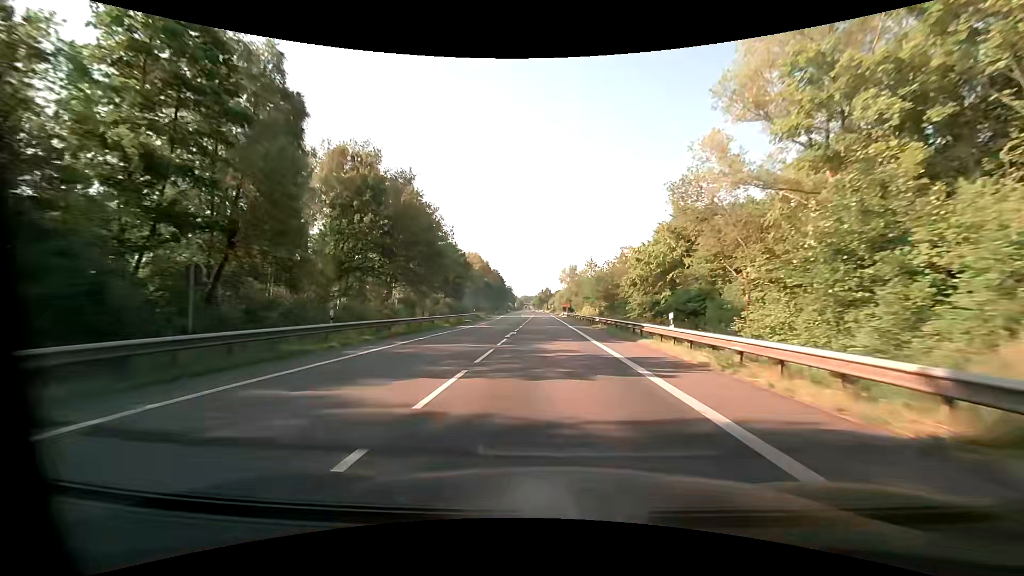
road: primary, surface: asphalt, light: Day
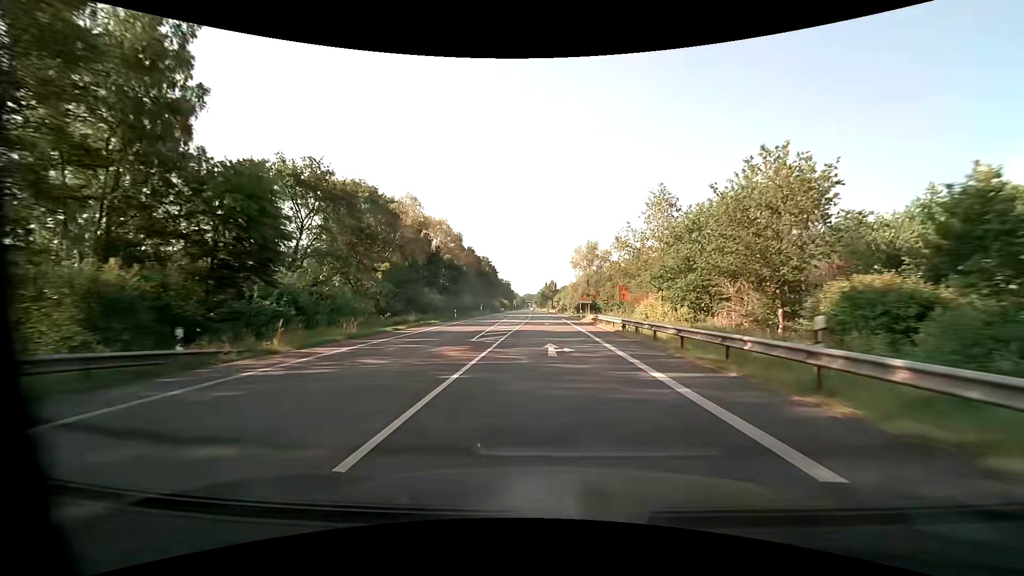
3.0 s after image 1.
(-0.3, +58.1) m; 0°
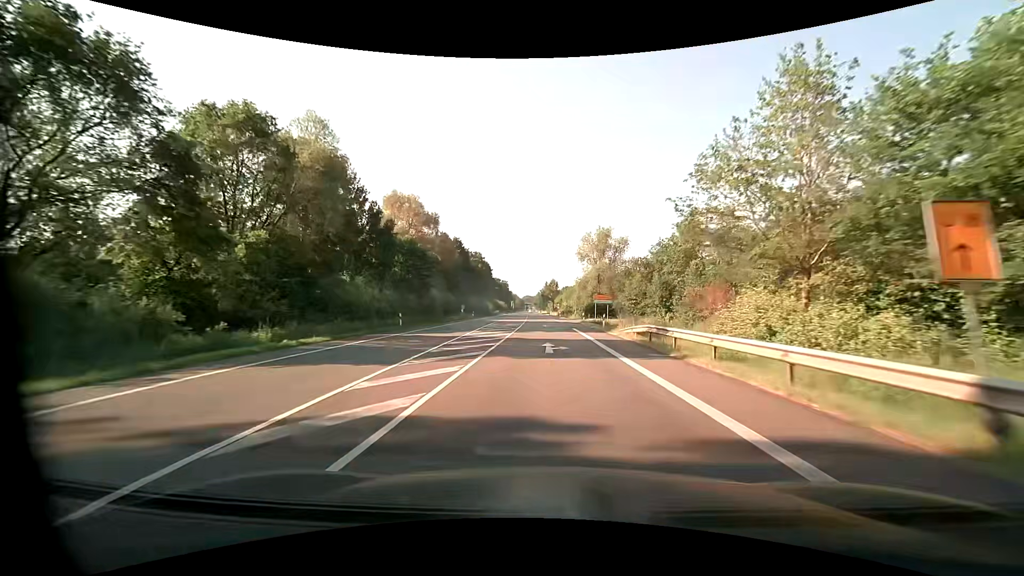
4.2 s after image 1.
(0.0, +23.2) m; 0°
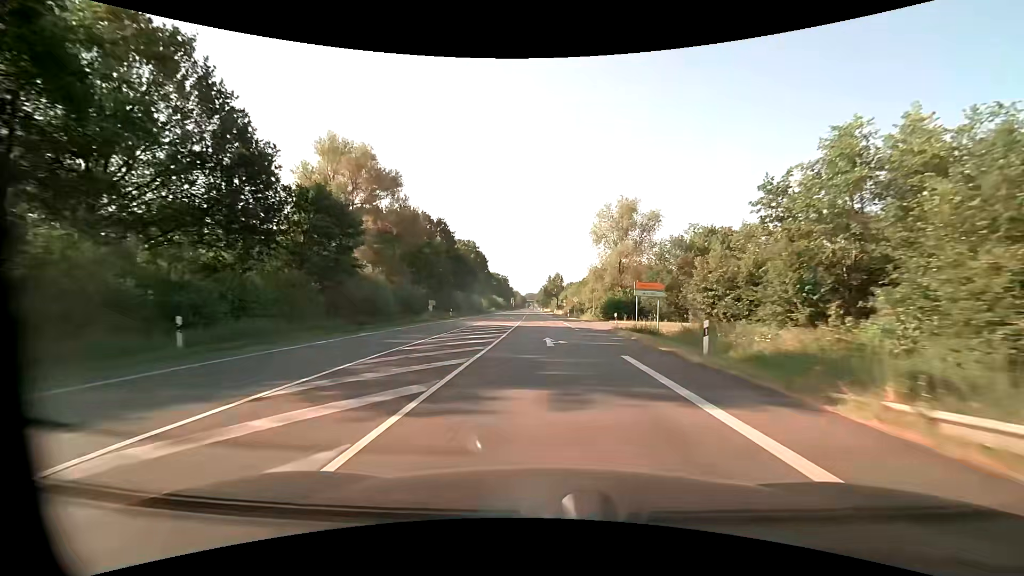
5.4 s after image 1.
(0.0, +23.2) m; 0°
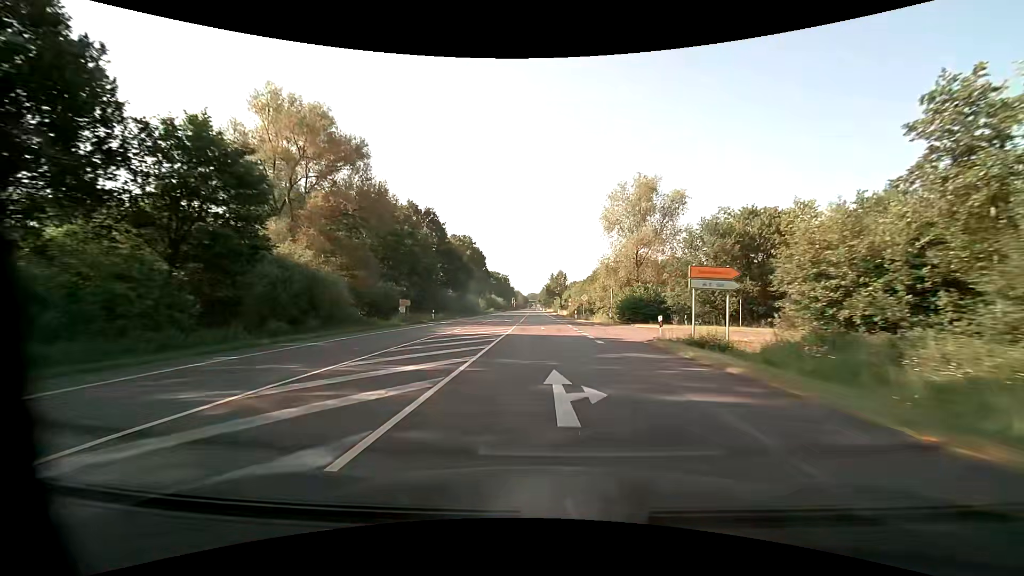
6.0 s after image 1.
(0.0, +11.6) m; 0°
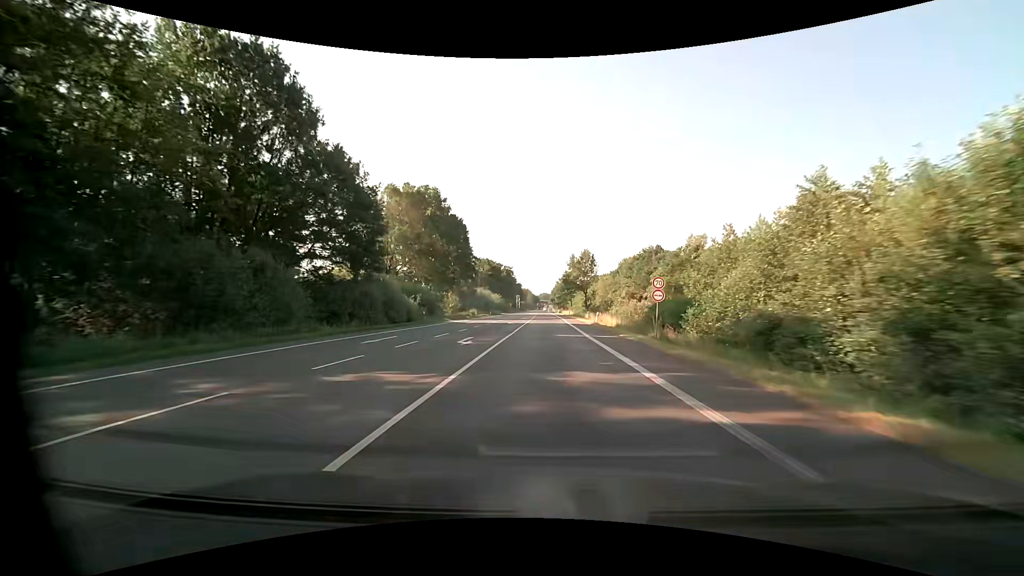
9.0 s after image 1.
(-0.8, +58.1) m; -1°
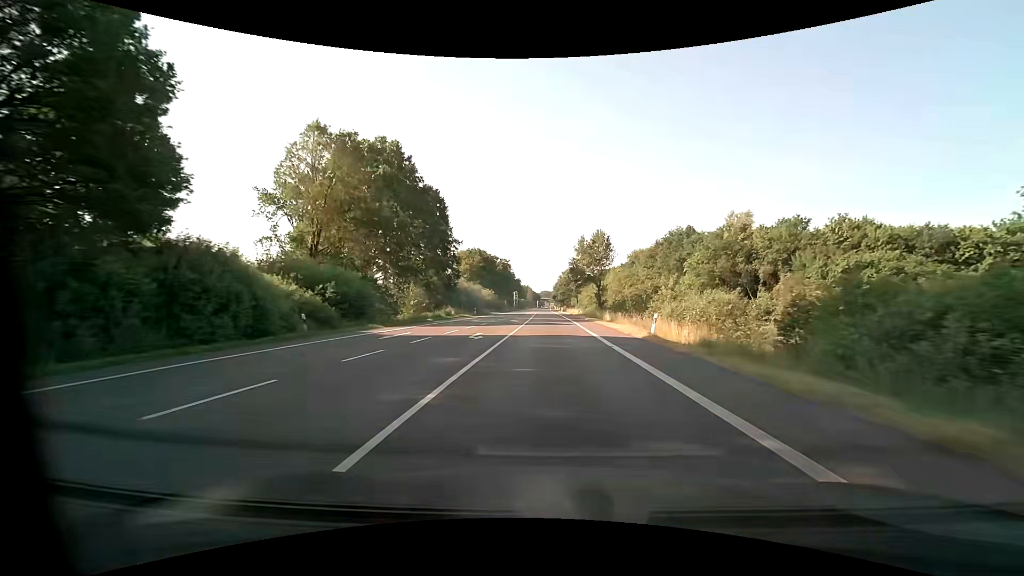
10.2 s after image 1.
(-0.1, +23.3) m; 0°
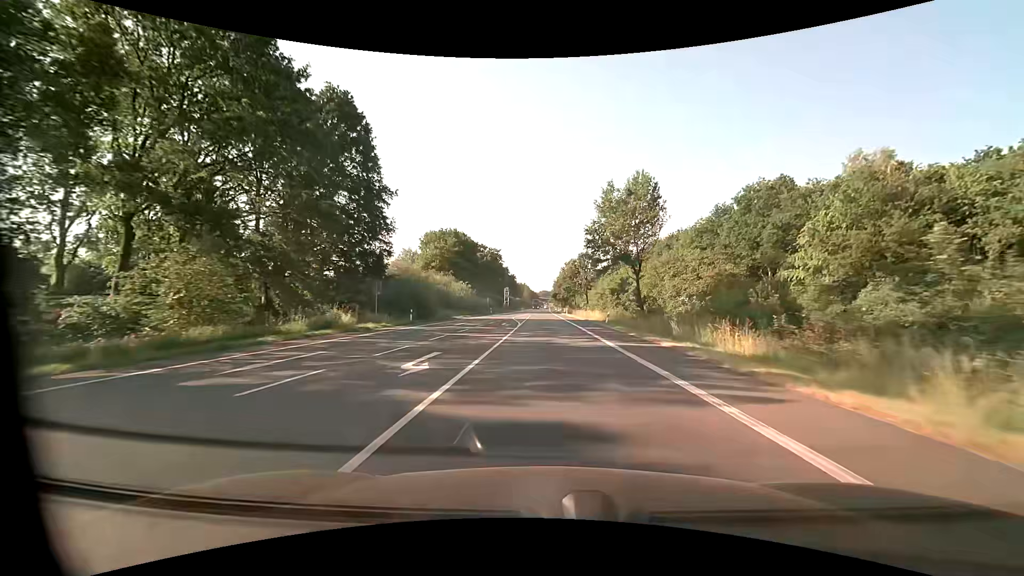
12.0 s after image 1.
(0.0, +34.9) m; 0°
(0, +10) (0, +20) (0, +30) (0, +40) (0, +50) (0, +60) (0, +70) (0, +80) (-1, +90) (-1, +100) m
